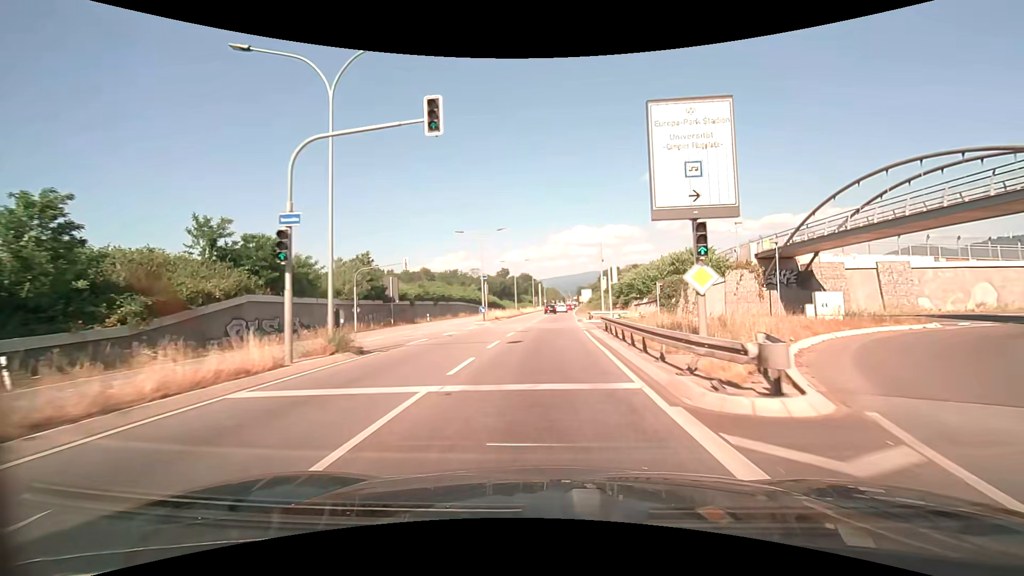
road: trunk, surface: asphalt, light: Day
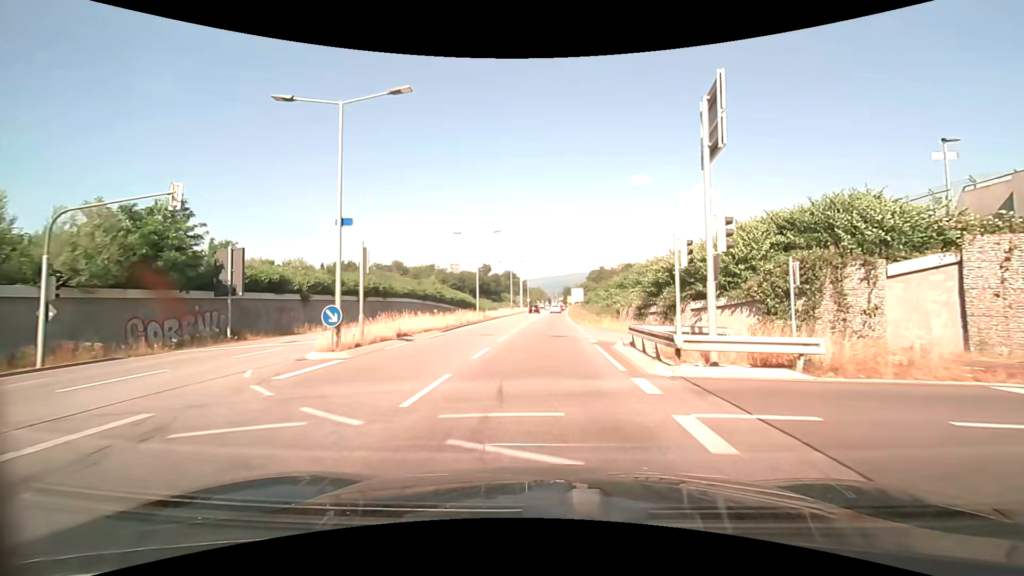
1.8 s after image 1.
(+0.5, +27.2) m; +2°
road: primary
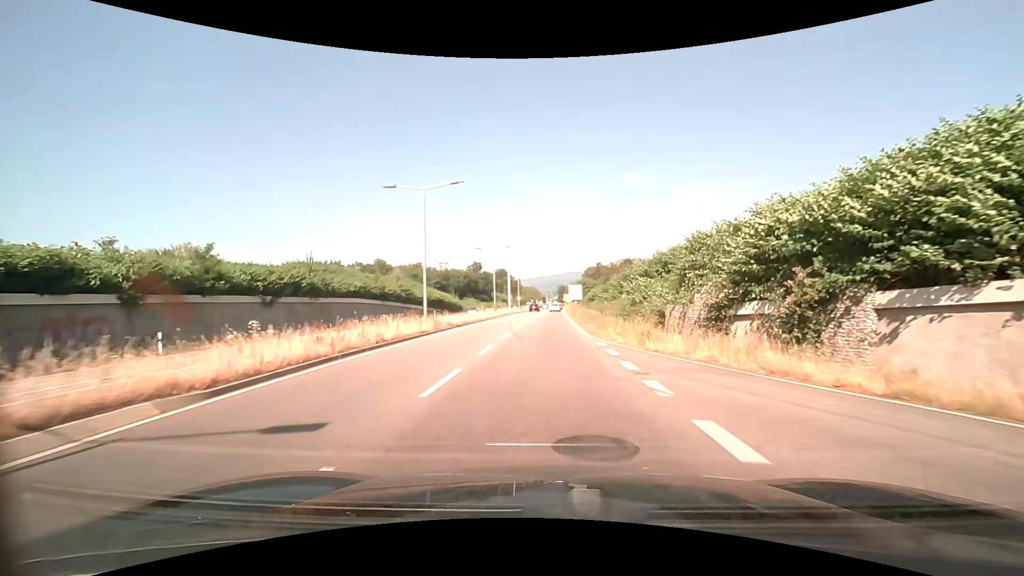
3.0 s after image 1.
(+0.1, +17.3) m; +1°
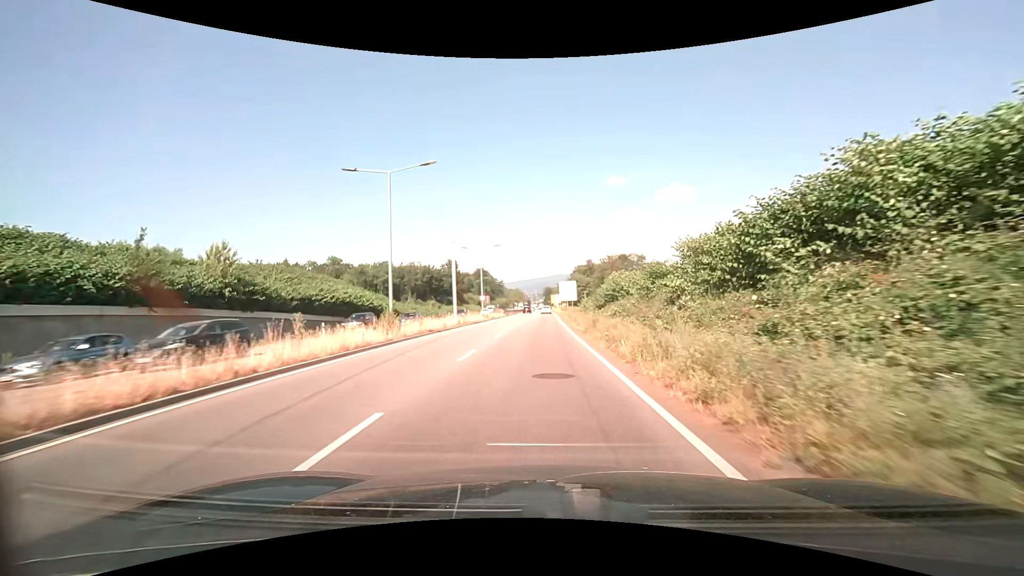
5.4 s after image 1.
(+0.4, +34.0) m; +2°
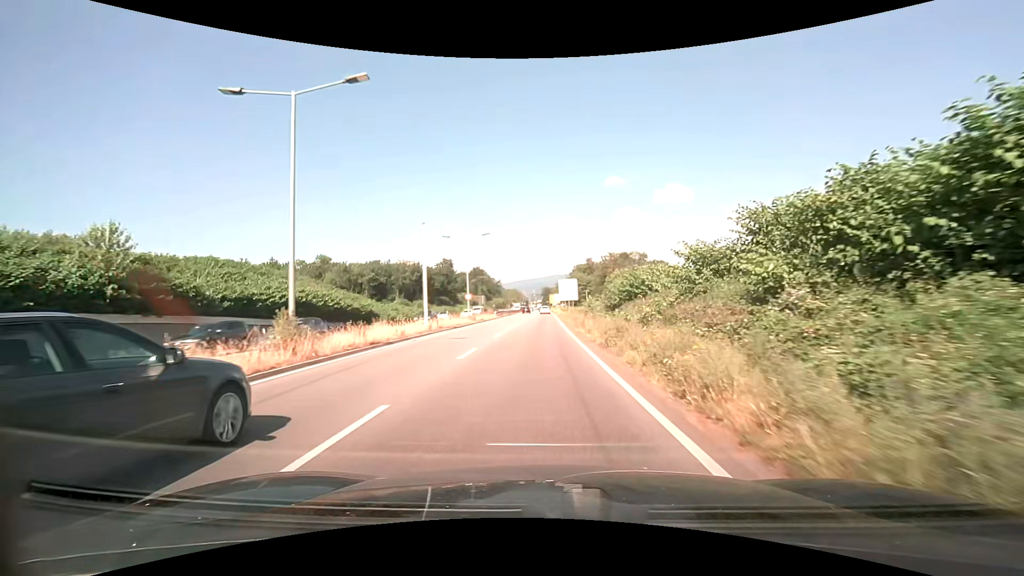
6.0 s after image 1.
(0.0, +8.5) m; 0°
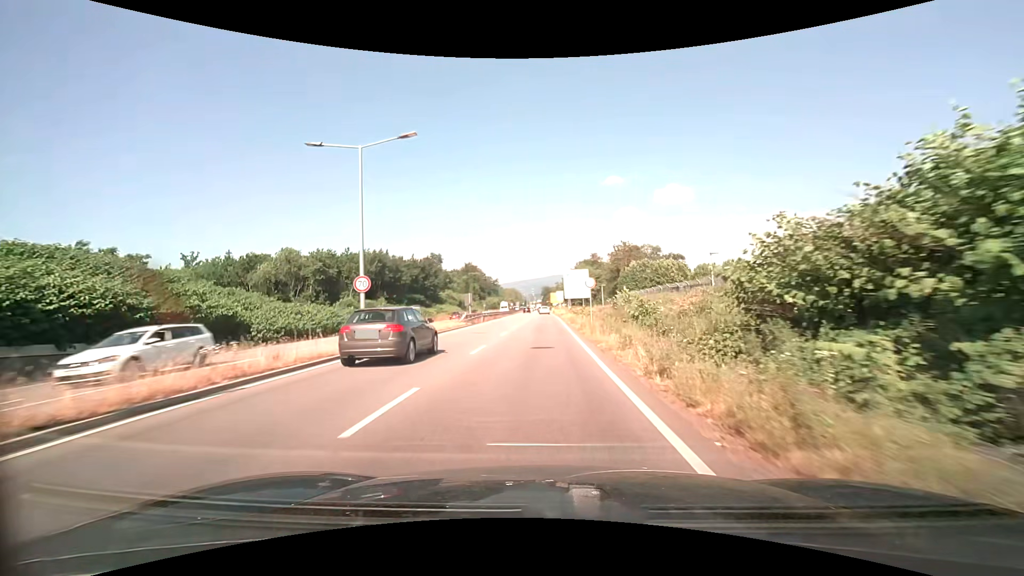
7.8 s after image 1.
(0.0, +25.7) m; 0°
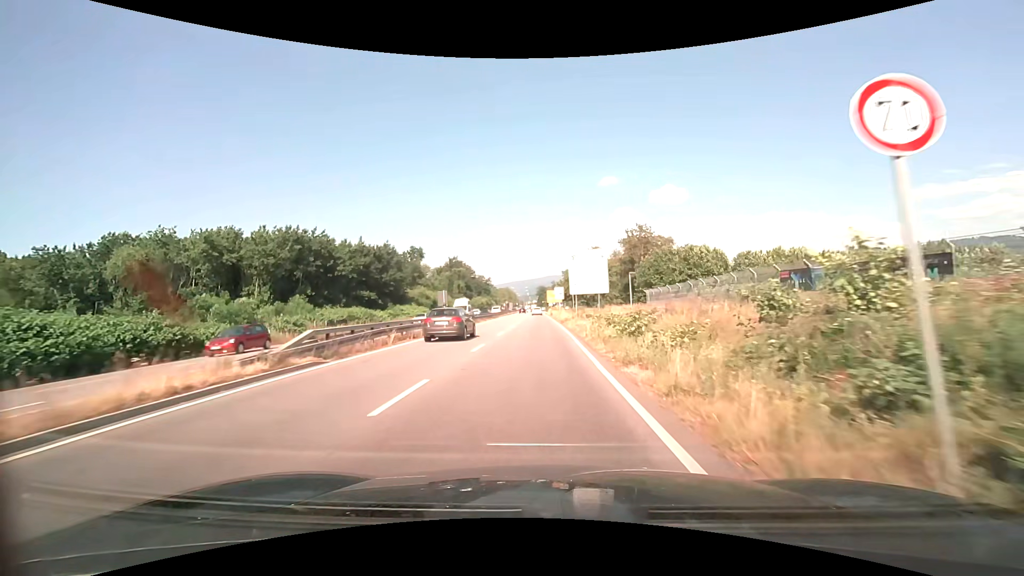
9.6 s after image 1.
(+0.1, +26.0) m; 0°
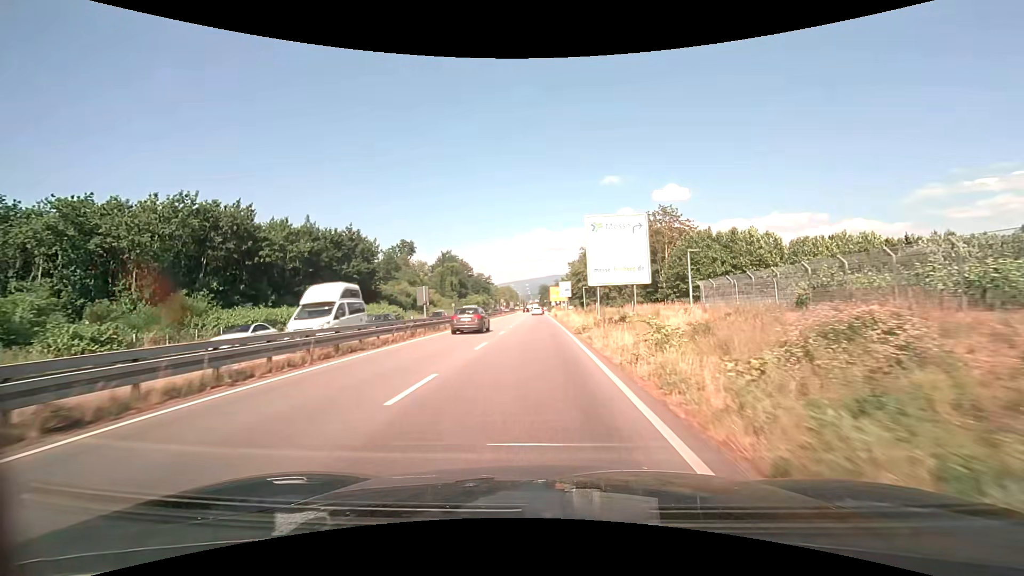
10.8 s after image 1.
(0.0, +17.4) m; 0°
(0, +10) (0, +20) (0, +30) (-1, +40) (-1, +50) (-1, +60) (-1, +70) (-1, +80) (-2, +90) (-3, +100) m
